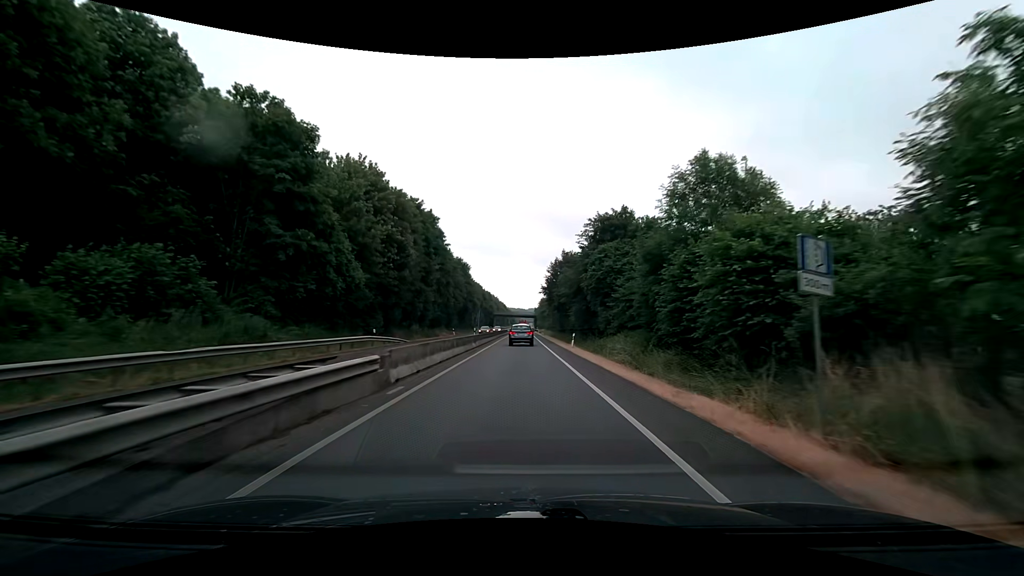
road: trunk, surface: asphalt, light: Day
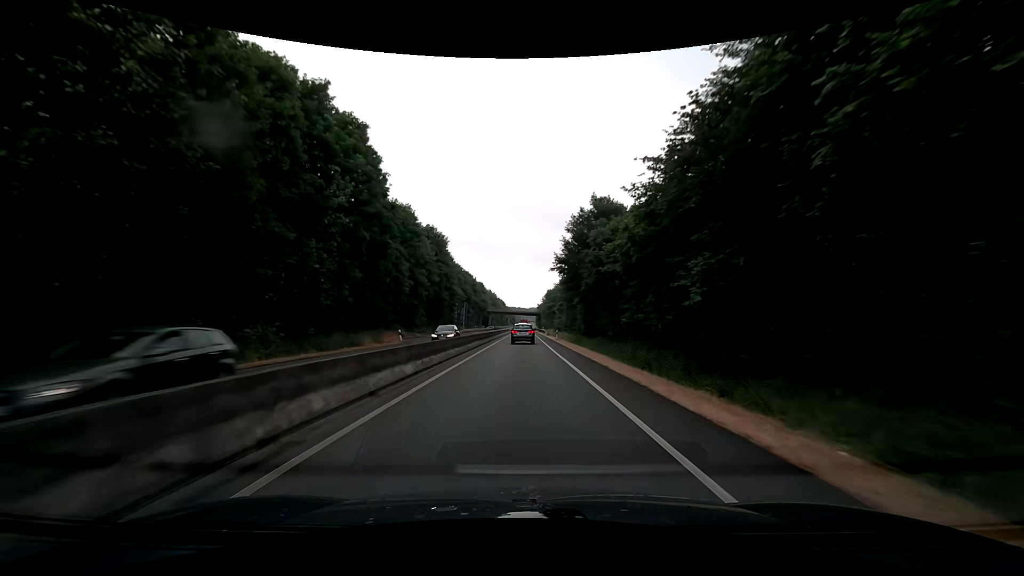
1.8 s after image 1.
(-0.1, +33.0) m; 0°
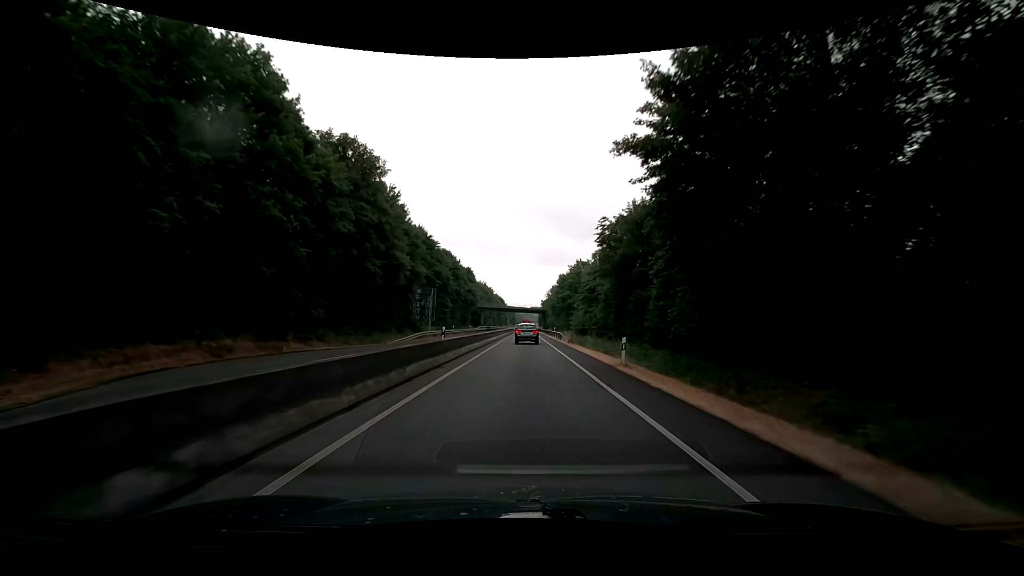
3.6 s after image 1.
(0.0, +34.0) m; 0°
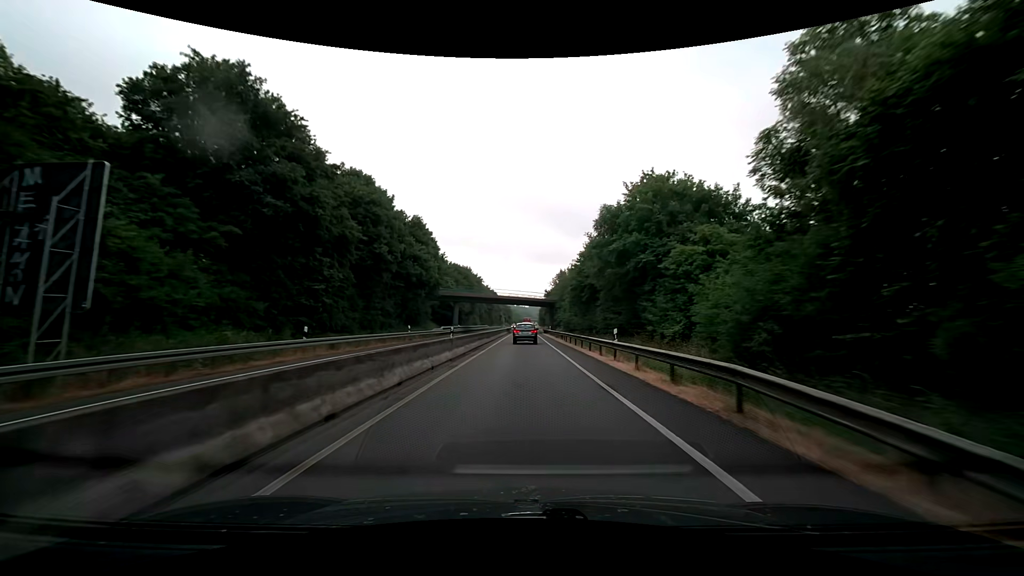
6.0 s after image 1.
(+0.3, +45.2) m; 0°
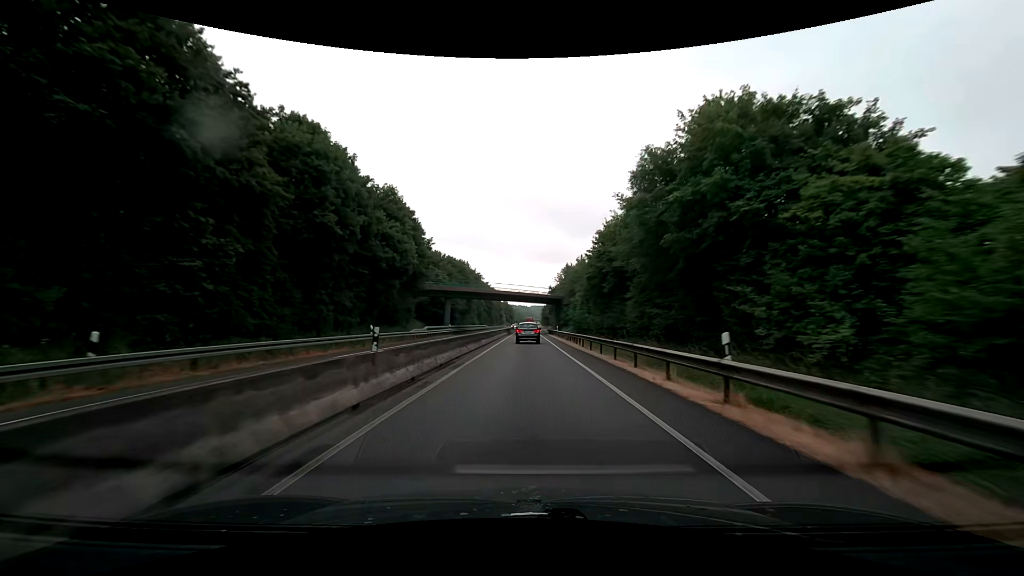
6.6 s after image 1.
(0.0, +11.2) m; 0°
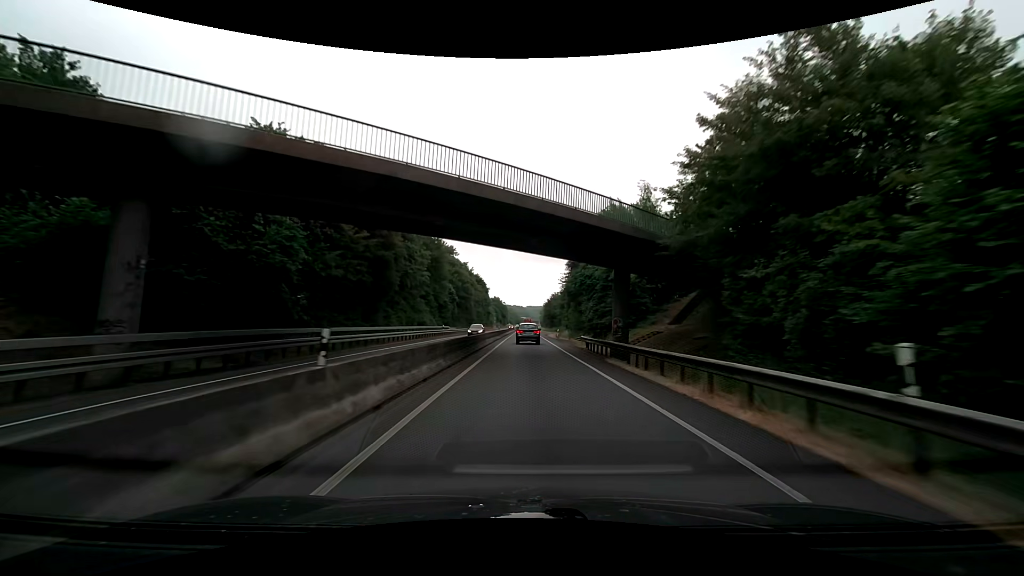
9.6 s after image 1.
(0.0, +56.5) m; 0°
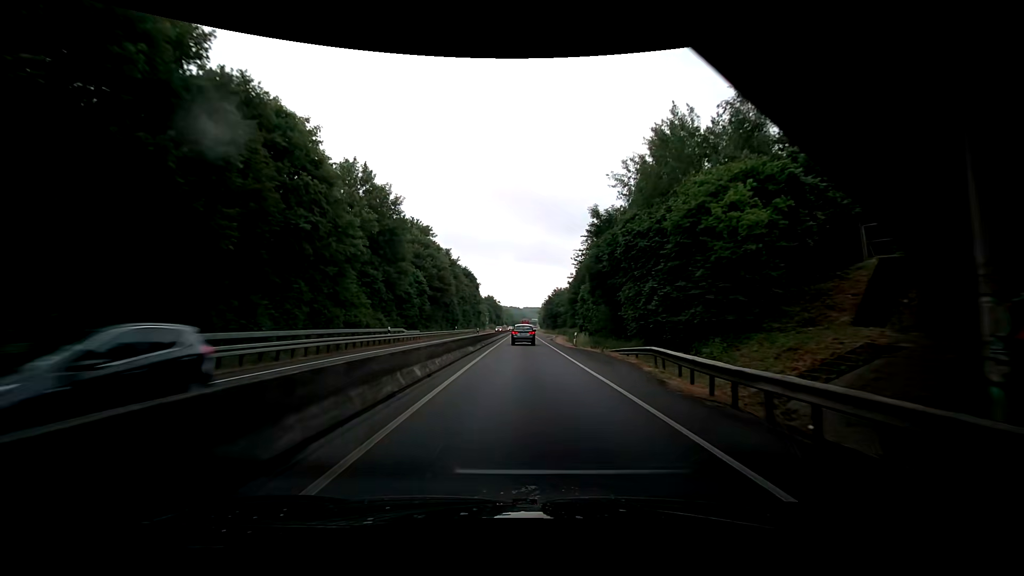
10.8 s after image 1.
(+0.2, +22.8) m; 0°
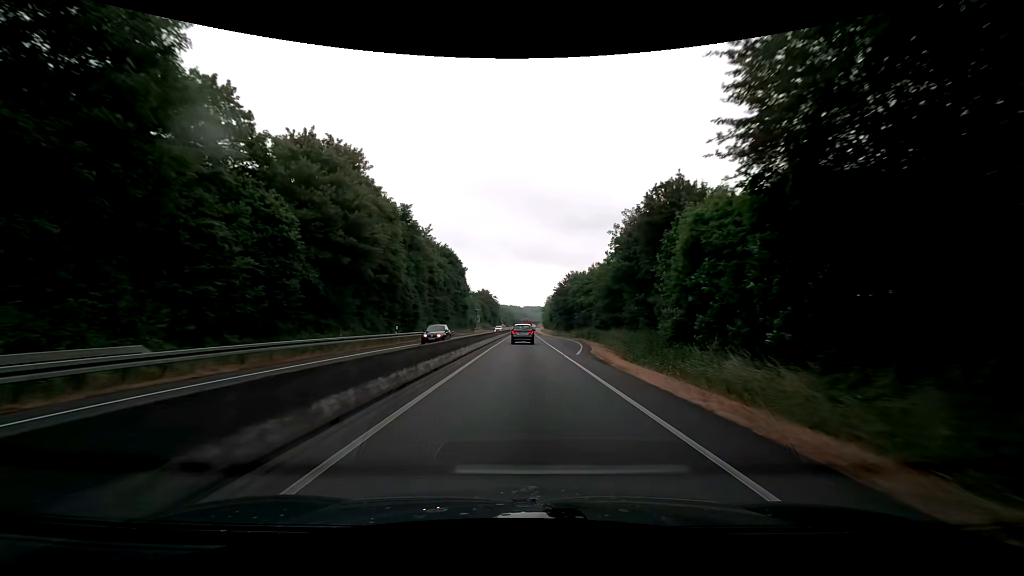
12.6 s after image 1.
(-0.1, +34.7) m; 0°
(0, +10) (0, +20) (0, +30) (0, +40) (0, +50) (0, +60) (0, +70) (0, +80) (0, +90) (0, +100) m
